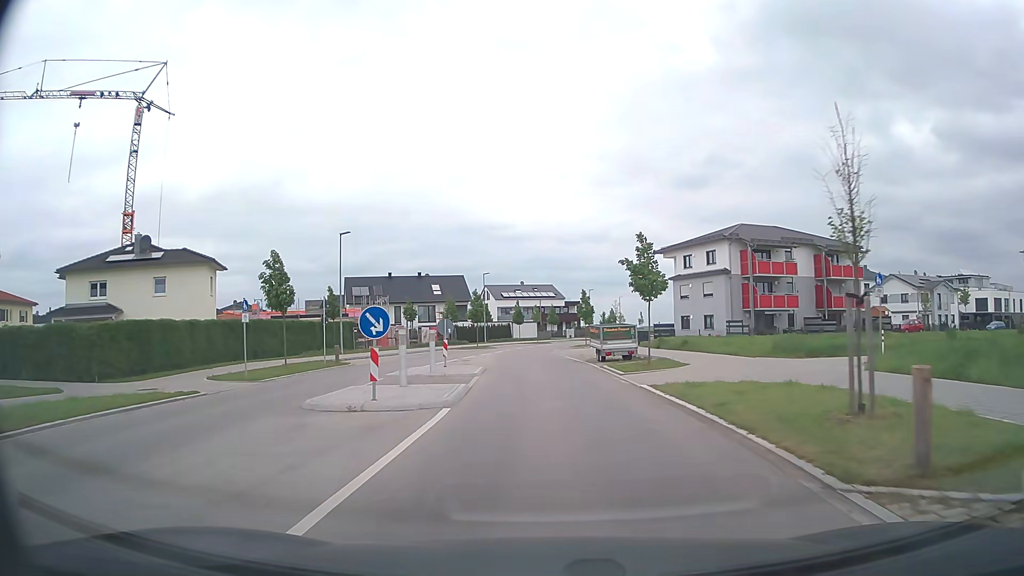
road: tertiary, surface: asphalt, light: Day
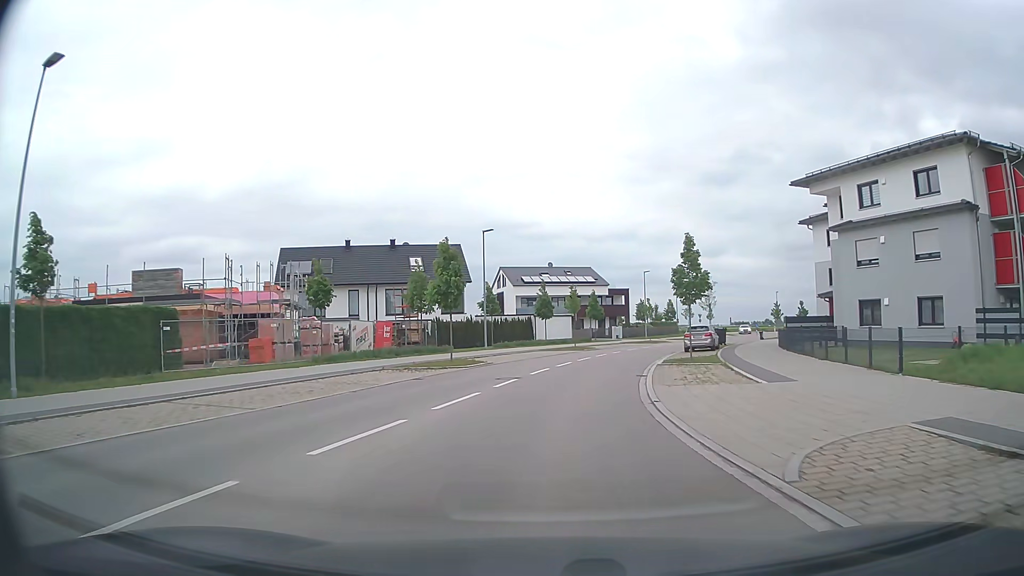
(-0.9, +33.4) m; -3°
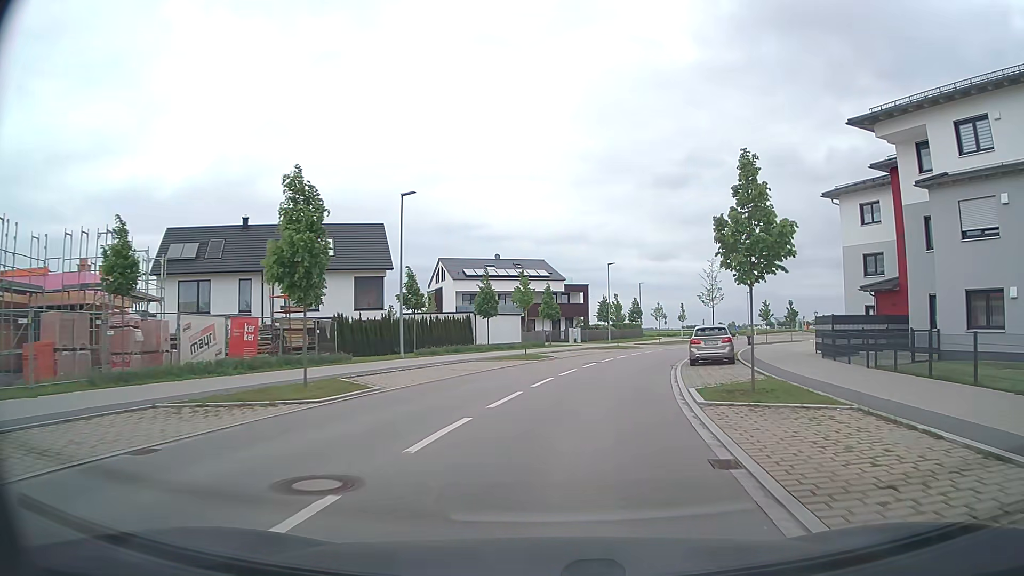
(+0.4, +13.1) m; +4°
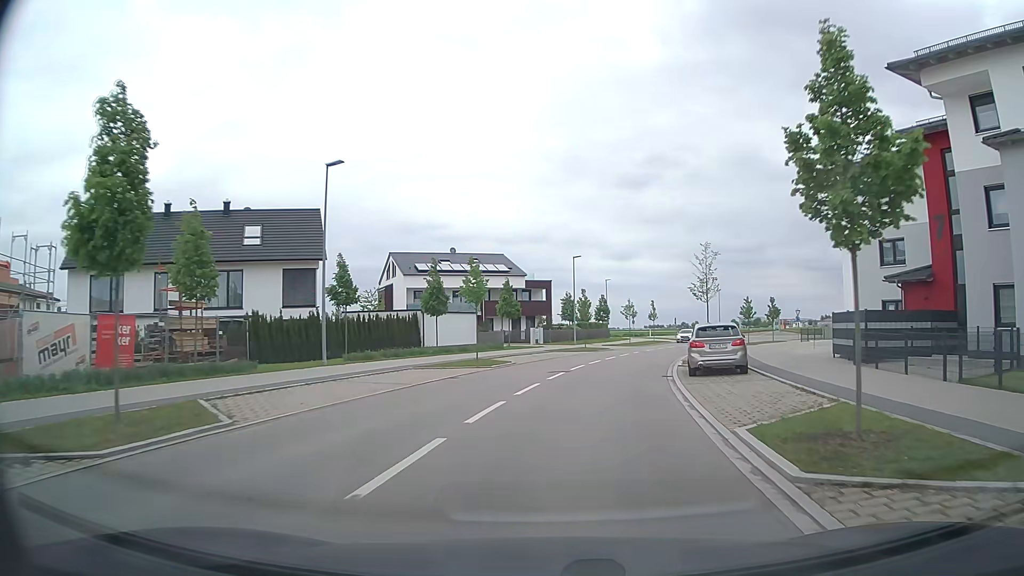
(+0.2, +6.4) m; +3°
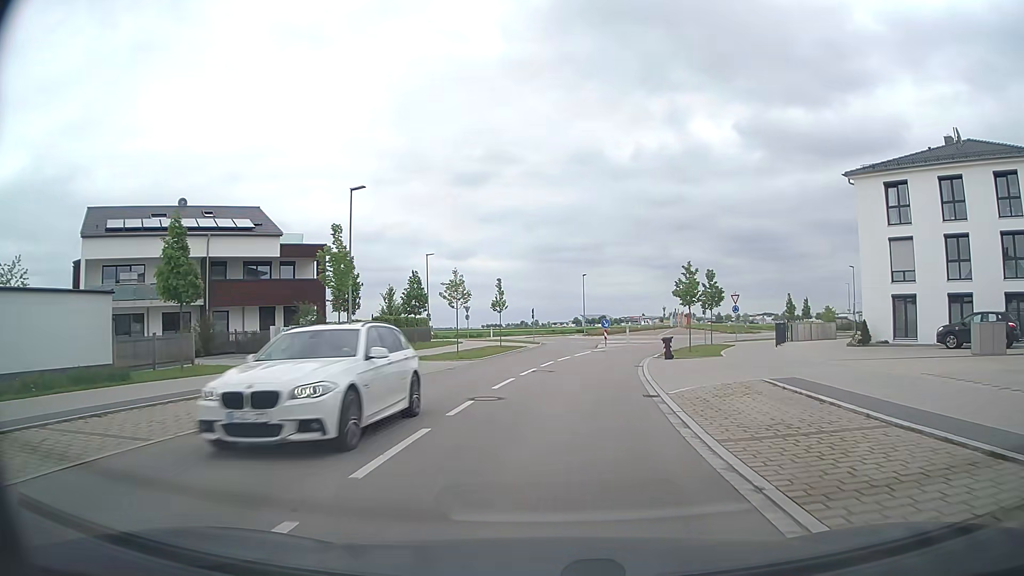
(+4.0, +30.5) m; +14°
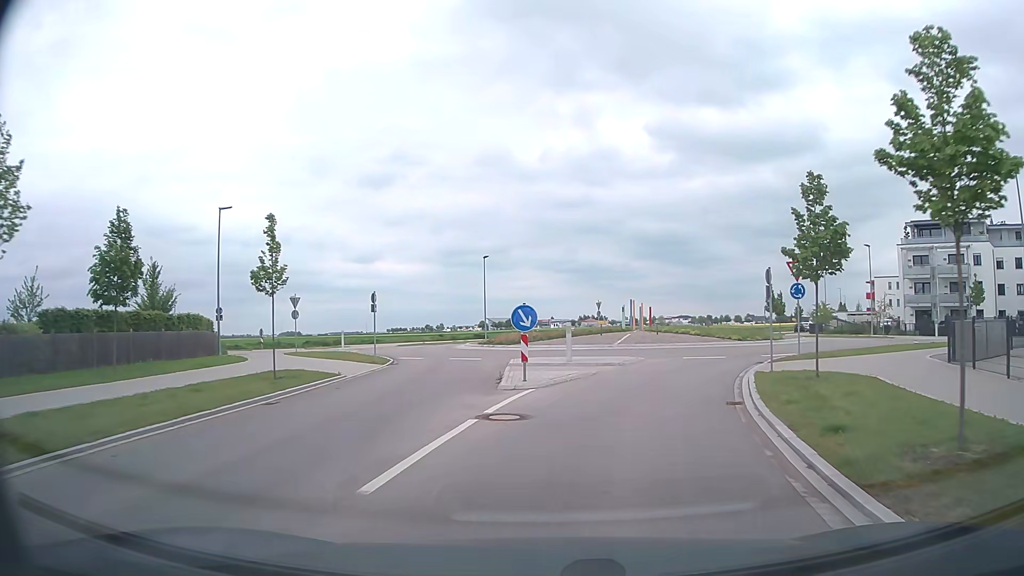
(+1.6, +26.8) m; +7°
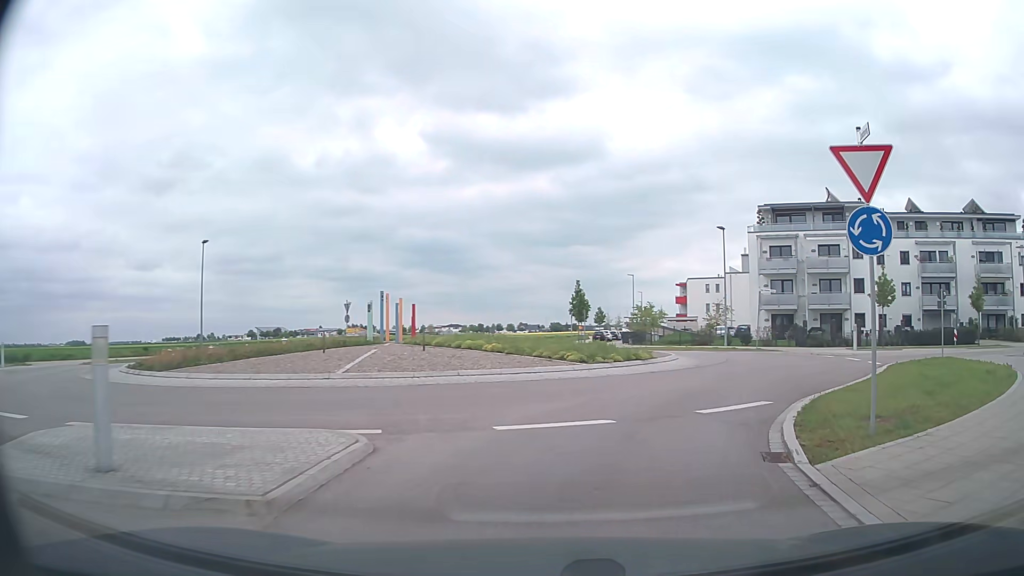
(+2.3, +16.8) m; +21°
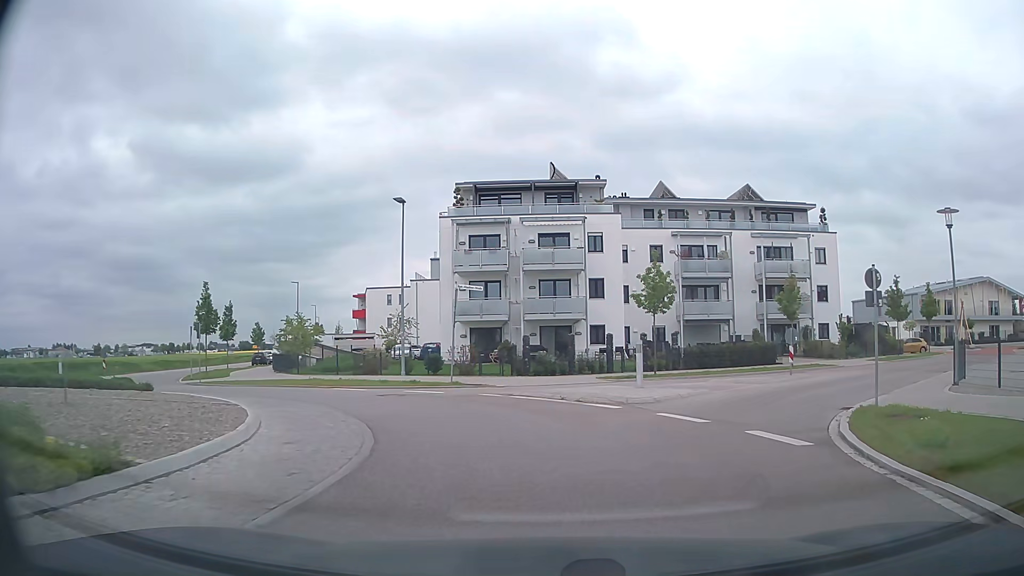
(+3.6, +15.1) m; +25°
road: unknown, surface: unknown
(-1, +10) (-6, +18) (-14, +25) (-21, +32) (-25, +41) (-28, +50) (-31, +60) (-34, +69) (-36, +79) (-39, +89) m
